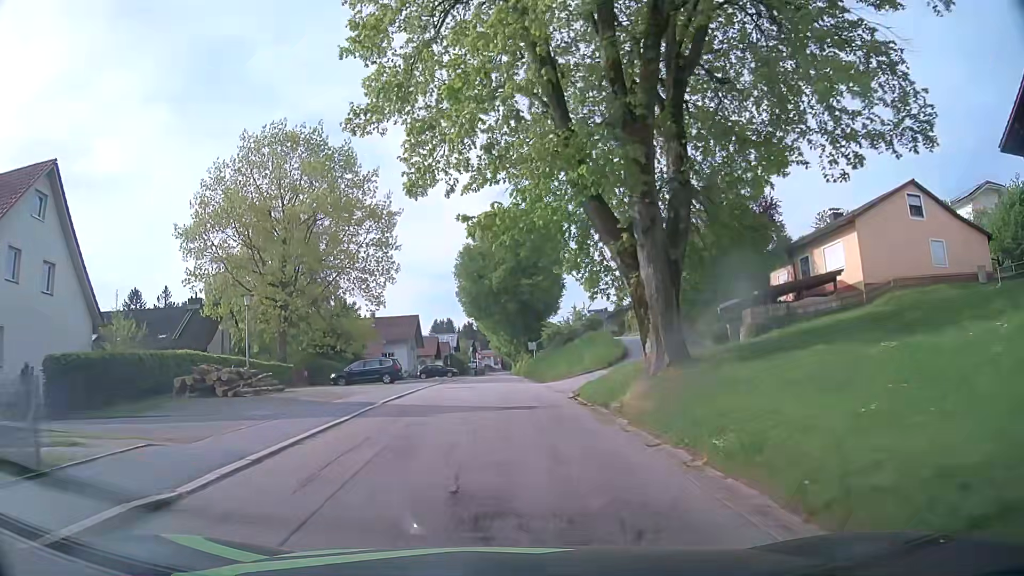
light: Day
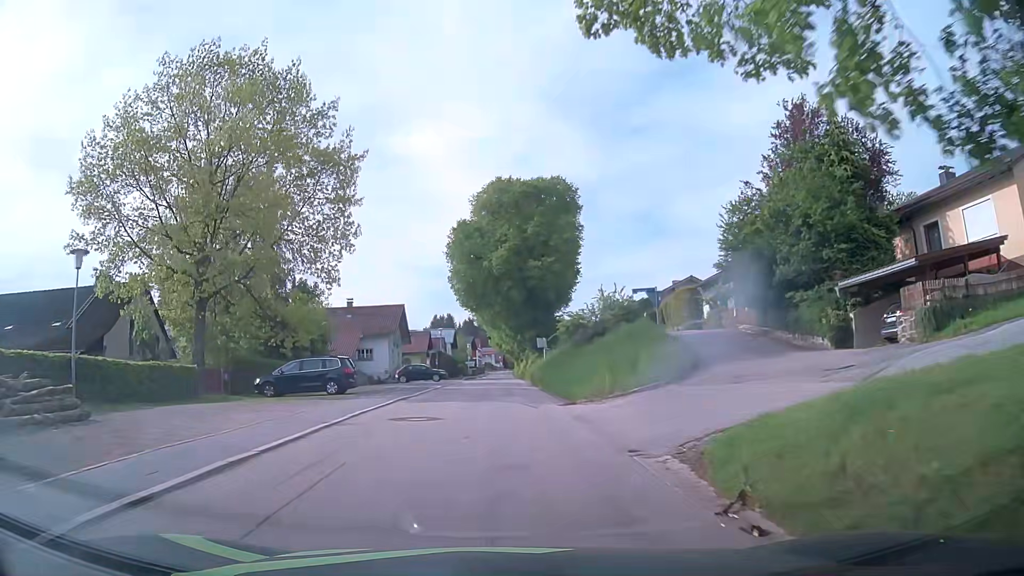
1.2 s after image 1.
(+0.1, +13.8) m; 0°
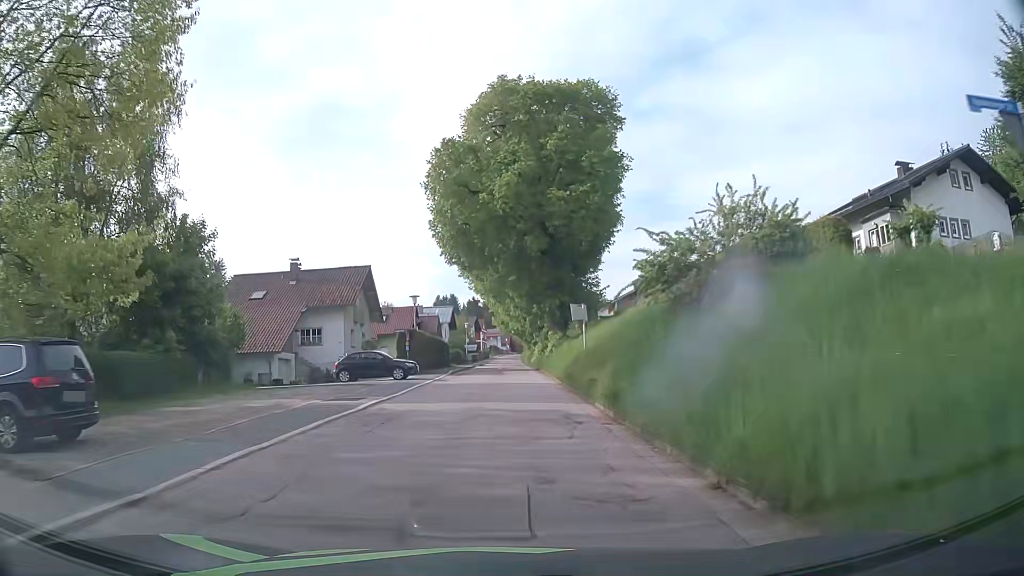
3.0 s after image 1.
(-0.2, +20.9) m; -1°
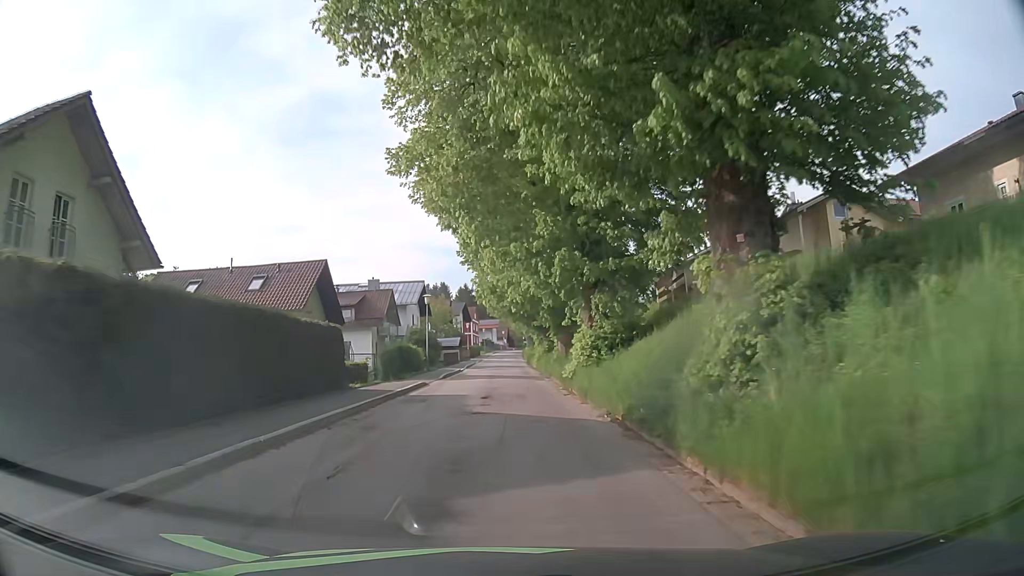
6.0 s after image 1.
(+0.2, +36.1) m; +1°
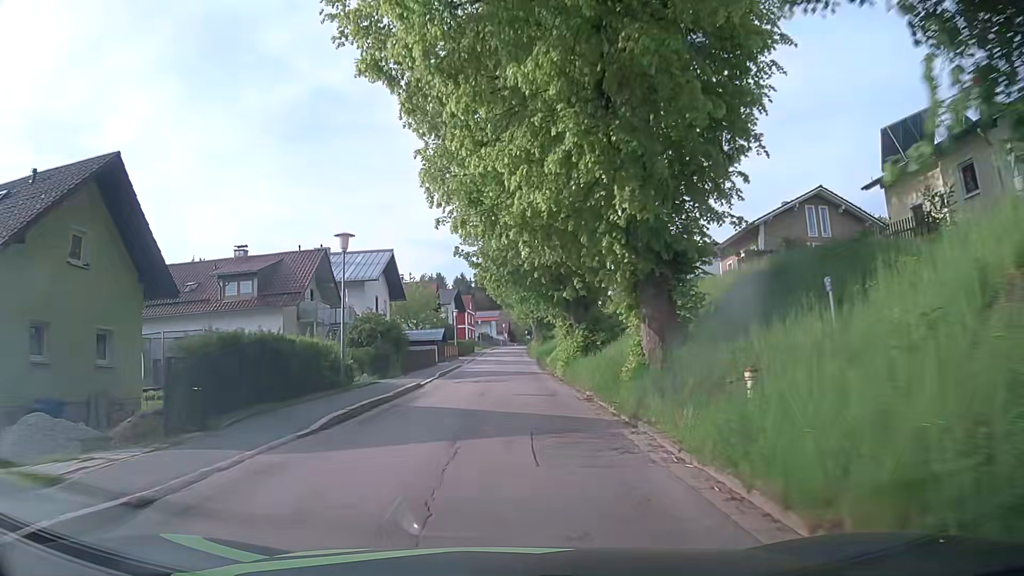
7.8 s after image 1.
(-0.1, +22.0) m; 0°
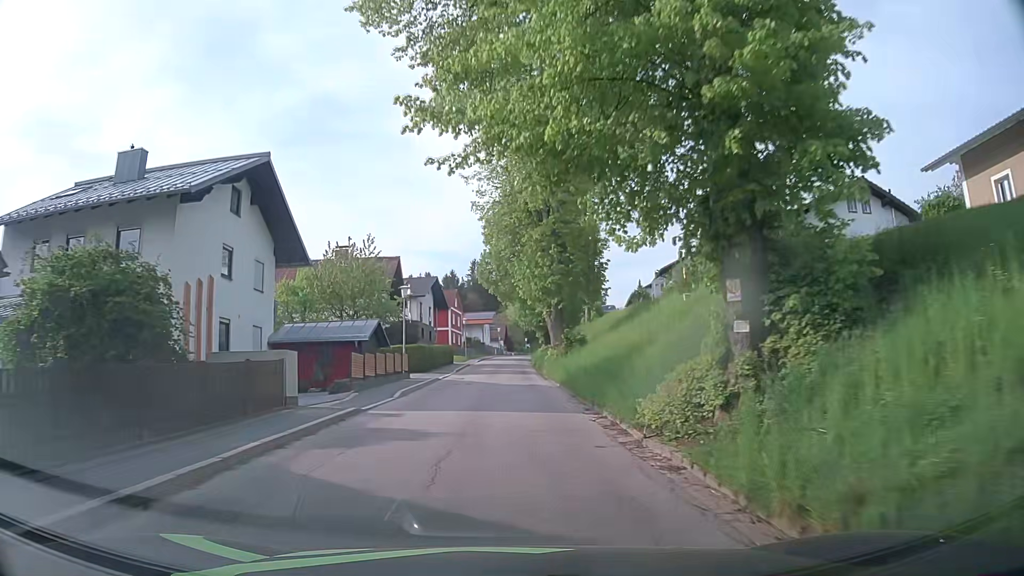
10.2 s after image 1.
(+0.2, +29.9) m; +1°
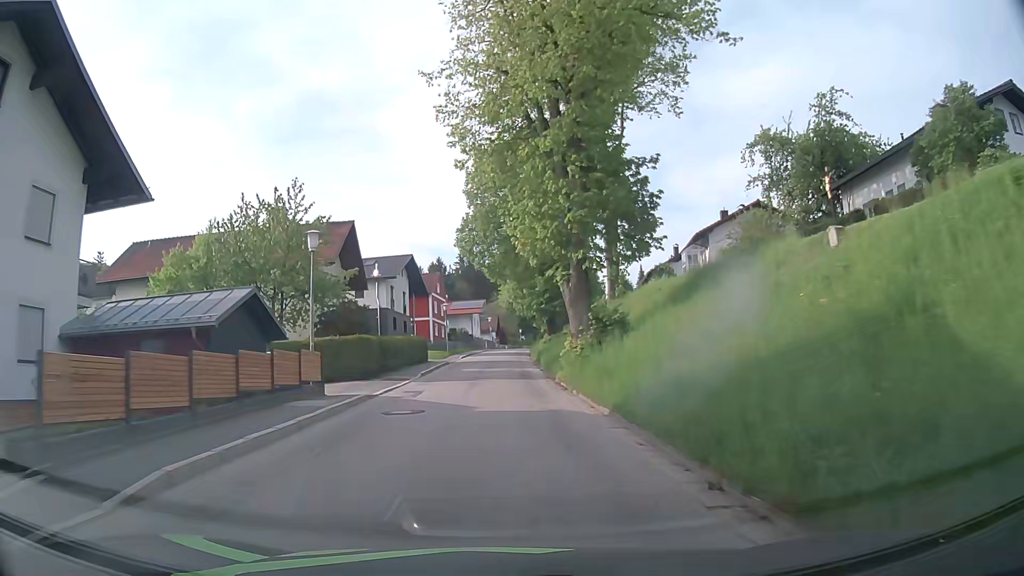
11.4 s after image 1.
(+0.1, +15.1) m; -1°
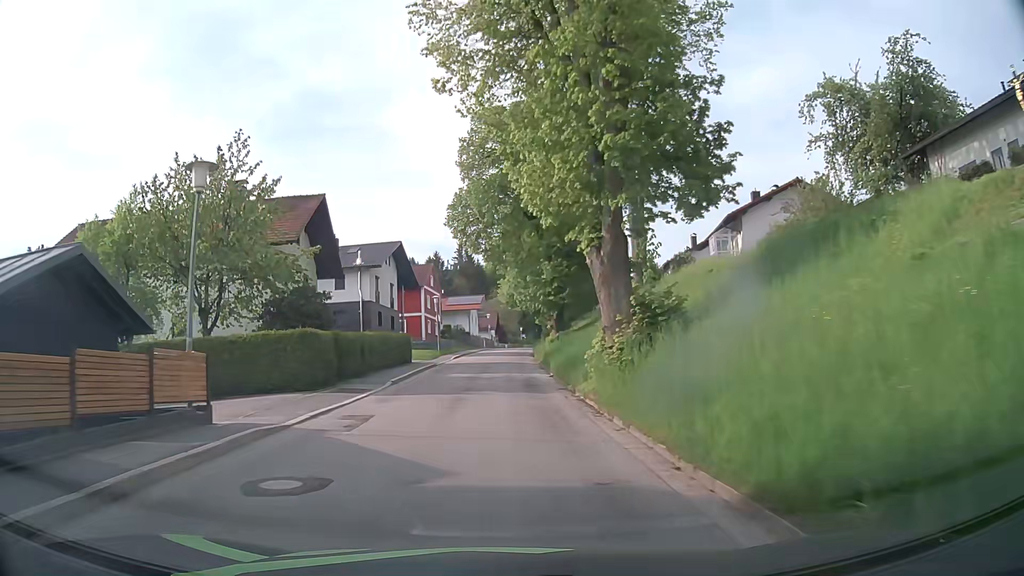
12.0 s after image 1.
(+0.1, +7.5) m; +1°
(0, +10) (0, +20) (0, +30) (0, +40) (0, +50) (+1, +60) (+1, +70) (+2, +80) (+3, +90) (+4, +100) m
